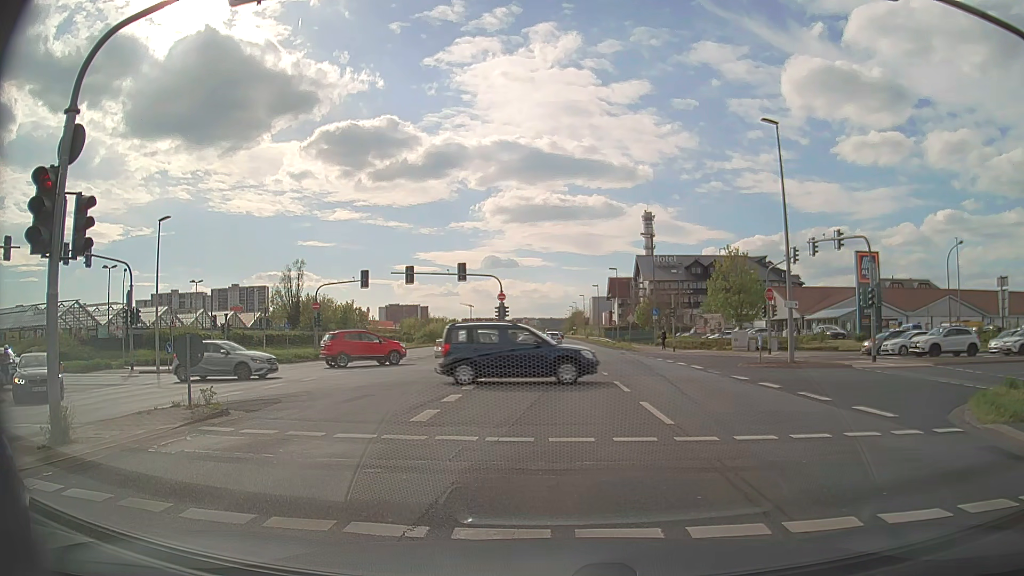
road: primary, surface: asphalt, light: Day
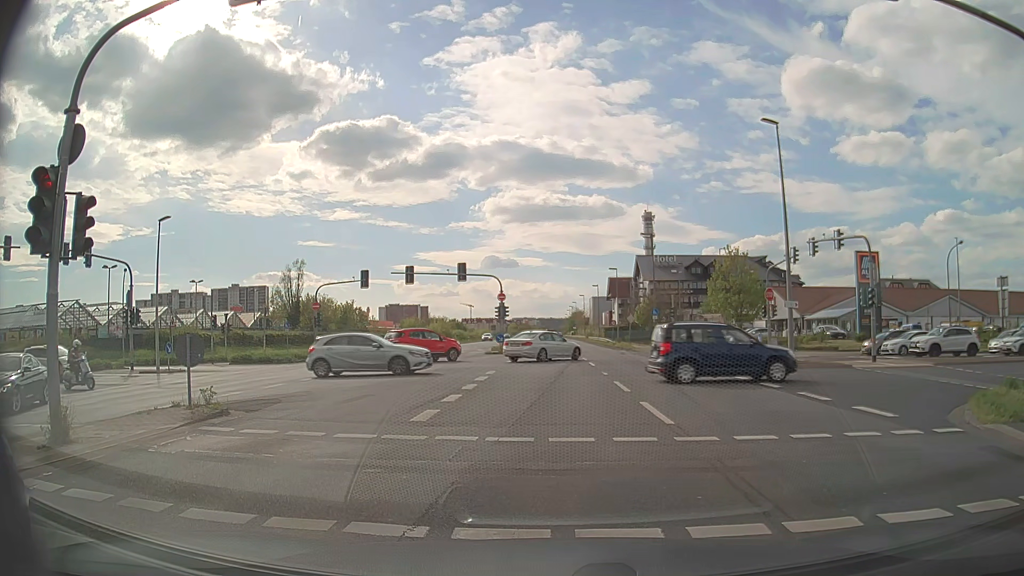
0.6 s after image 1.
(0.0, 0.0) m; 0°
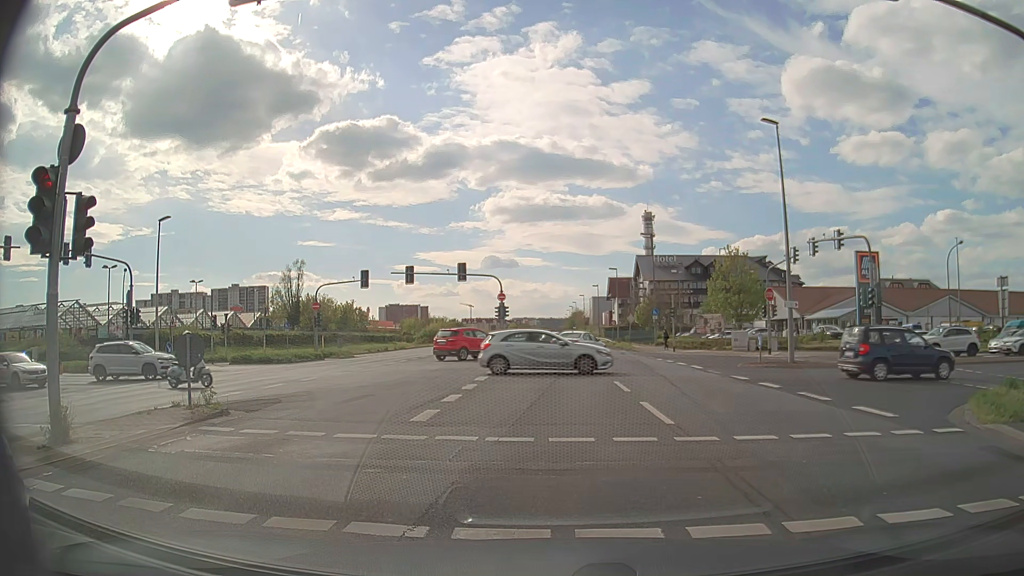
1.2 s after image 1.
(0.0, 0.0) m; 0°
(0, +10) (0, +20) (0, +30) (0, +40) (0, +50) (0, +60) (0, +70) (0, +80) (0, +90) (0, +100) m
